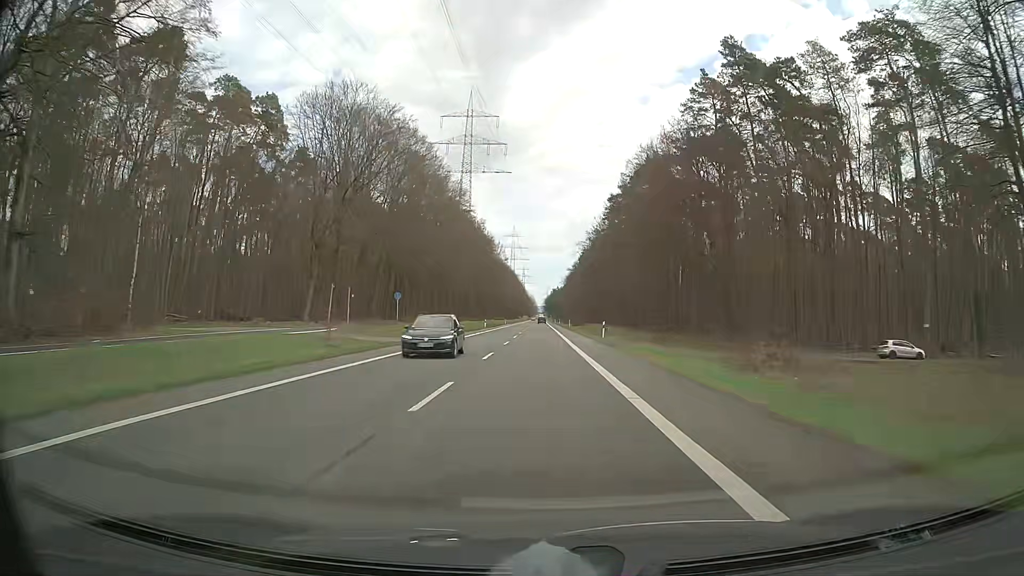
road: secondary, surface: asphalt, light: Day
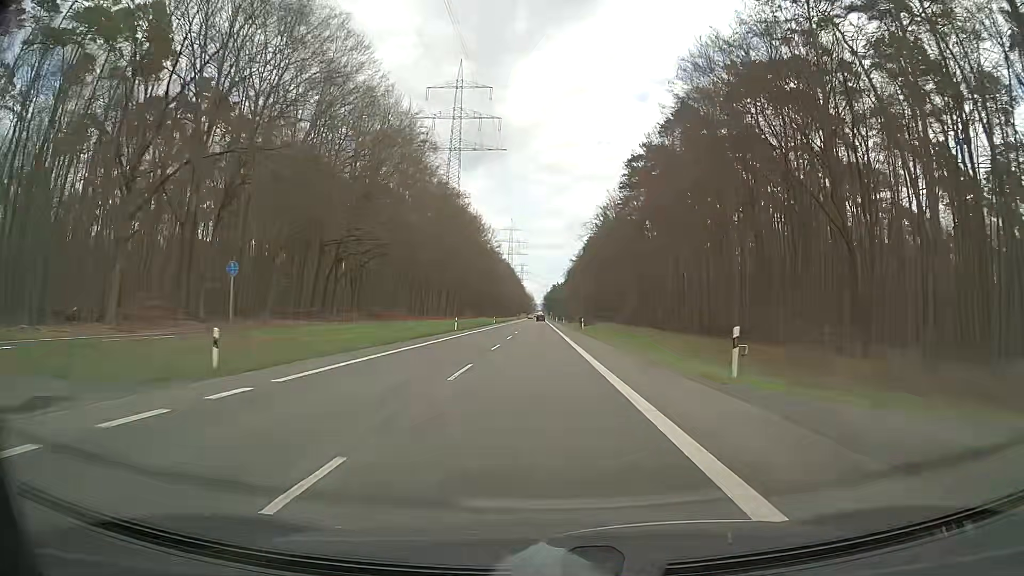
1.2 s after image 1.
(+0.1, +31.7) m; 0°
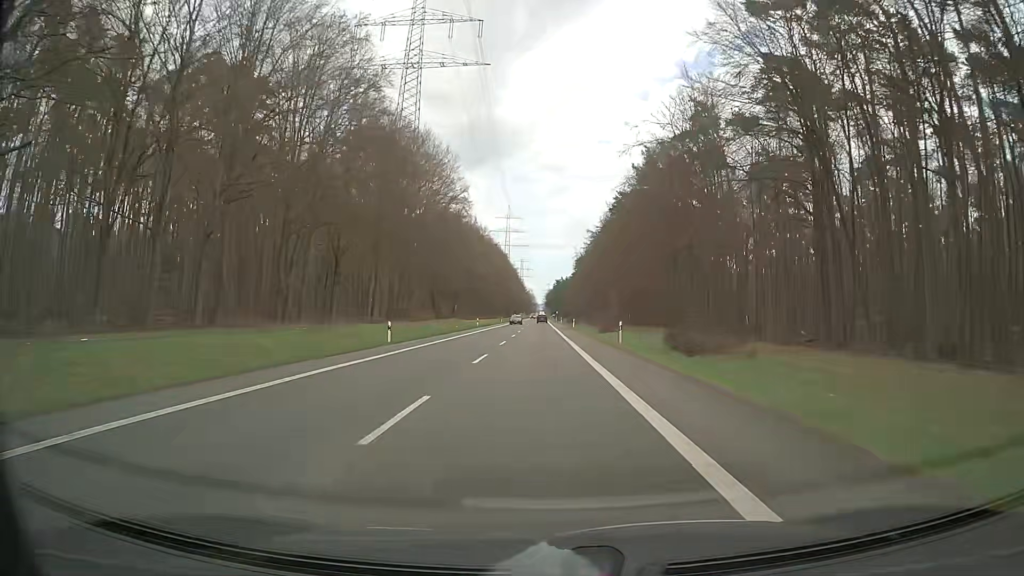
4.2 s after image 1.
(-0.1, +79.2) m; 0°
(0, +10) (0, +20) (0, +30) (0, +40) (0, +50) (0, +60) (0, +70) (0, +80) (0, +90) (0, +100) m
